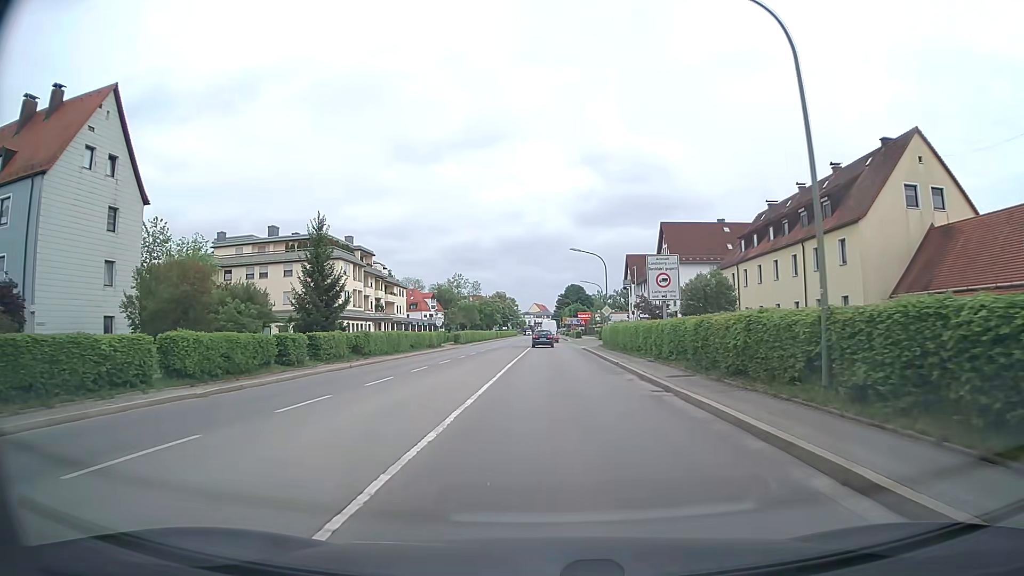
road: secondary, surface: asphalt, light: Day
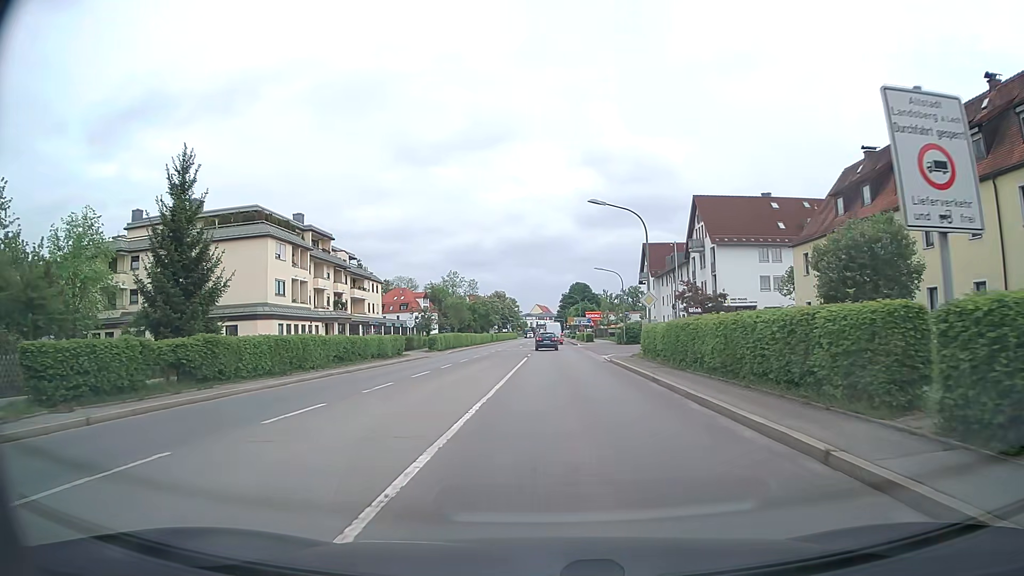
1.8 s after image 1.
(-0.1, +19.1) m; 0°
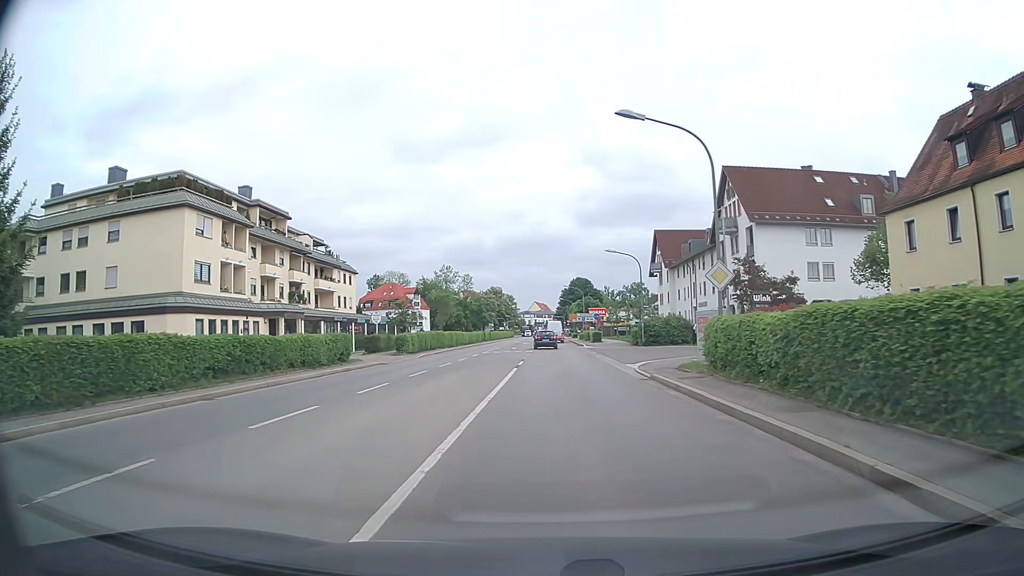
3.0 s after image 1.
(0.0, +12.7) m; 0°
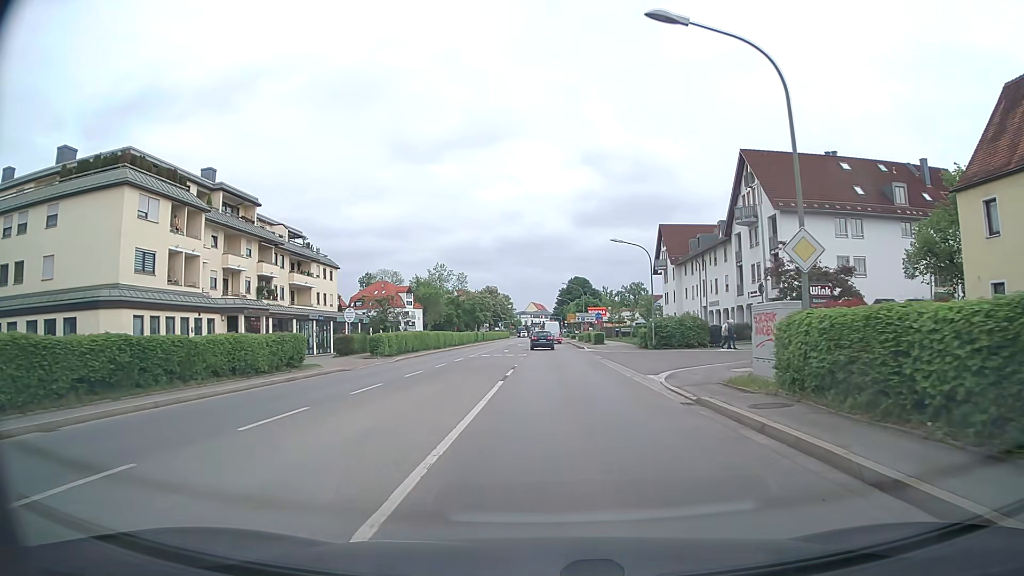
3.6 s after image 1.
(+0.1, +6.4) m; +1°
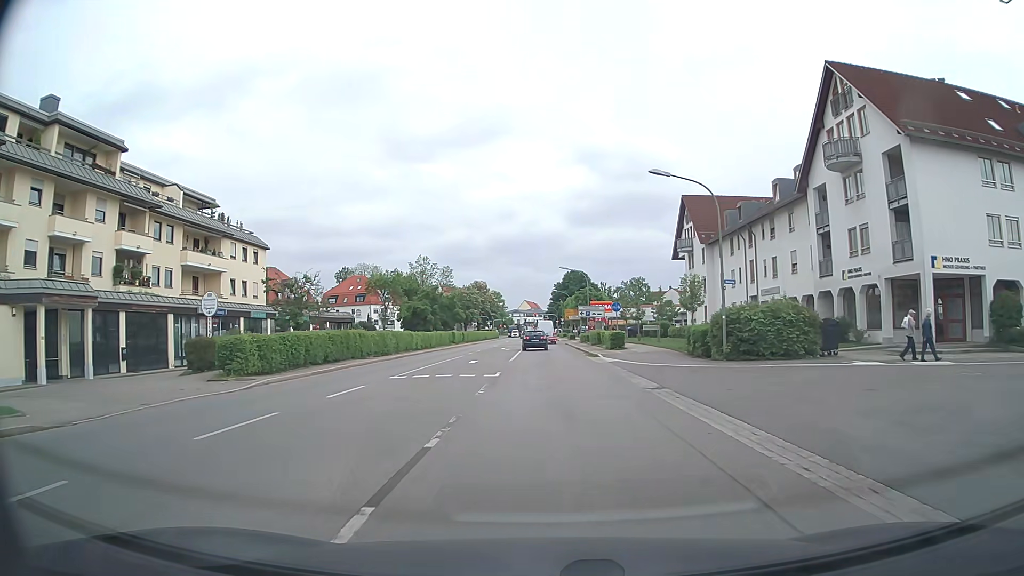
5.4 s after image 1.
(+0.2, +19.1) m; +1°
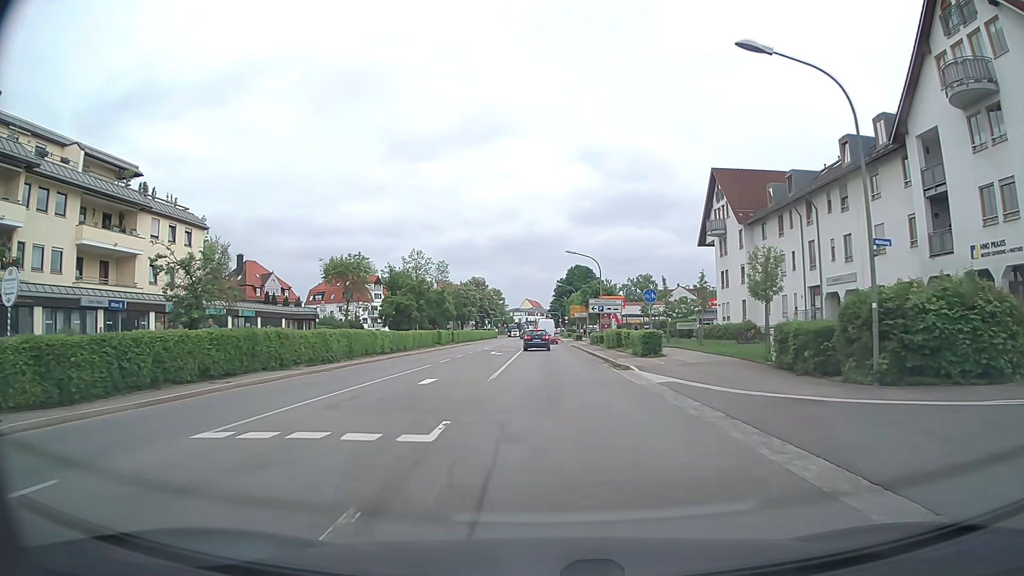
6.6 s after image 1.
(-0.1, +12.2) m; 0°
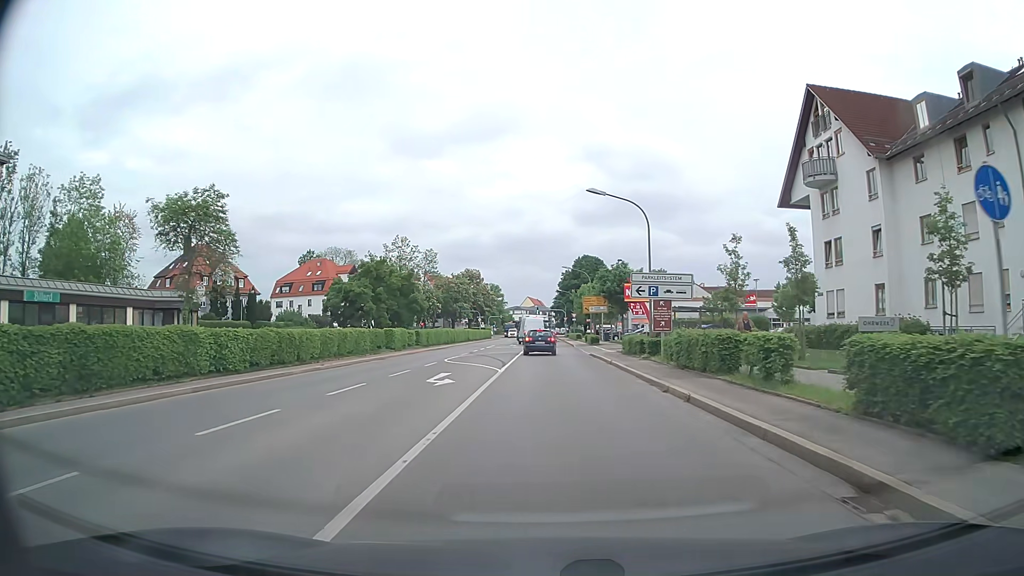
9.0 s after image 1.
(0.0, +22.4) m; 0°
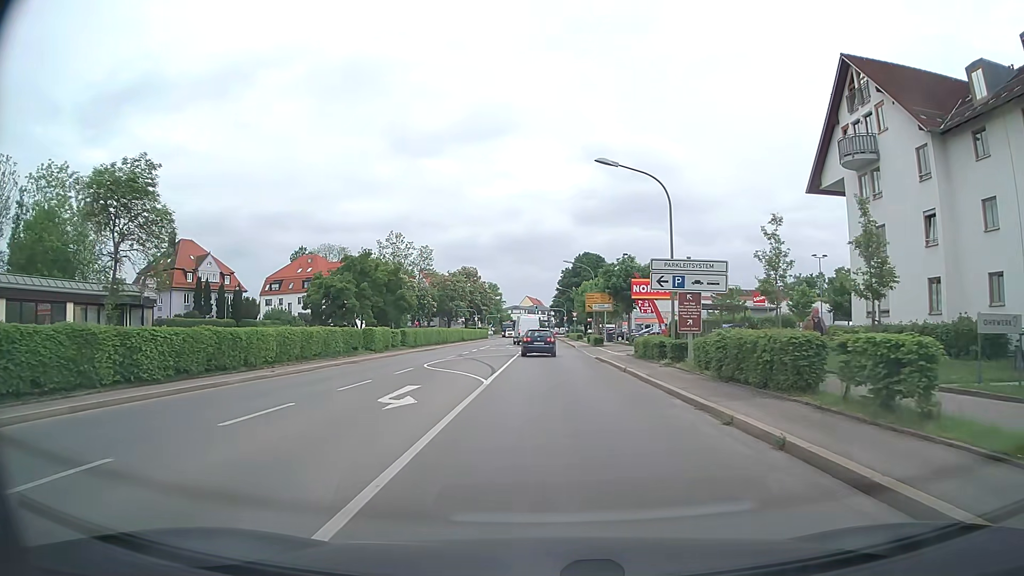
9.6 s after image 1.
(0.0, +5.1) m; 0°
(0, +10) (0, +20) (0, +30) (0, +40) (0, +50) (0, +60) (0, +70) (0, +80) (0, +90) (0, +100) m
